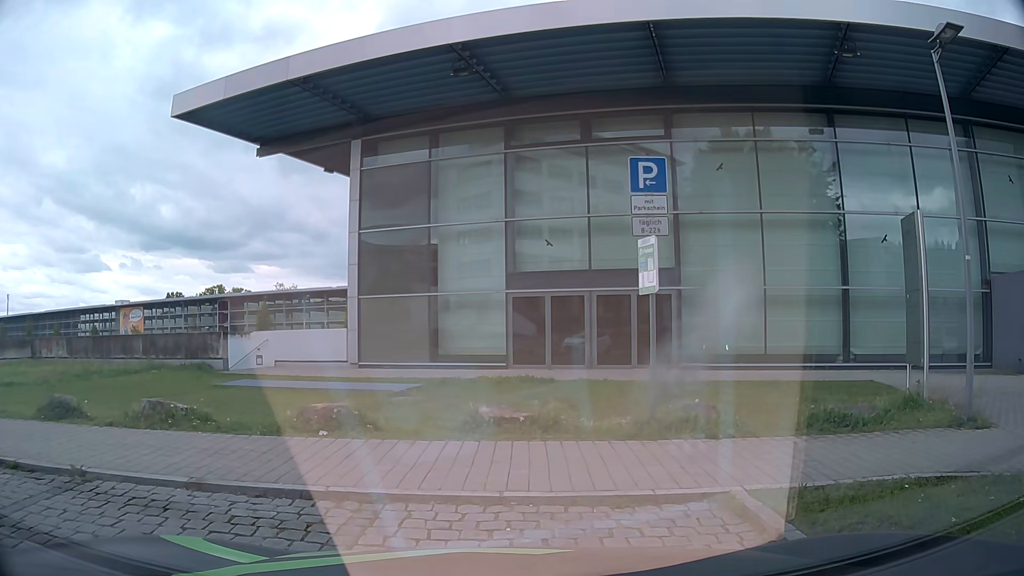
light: Day
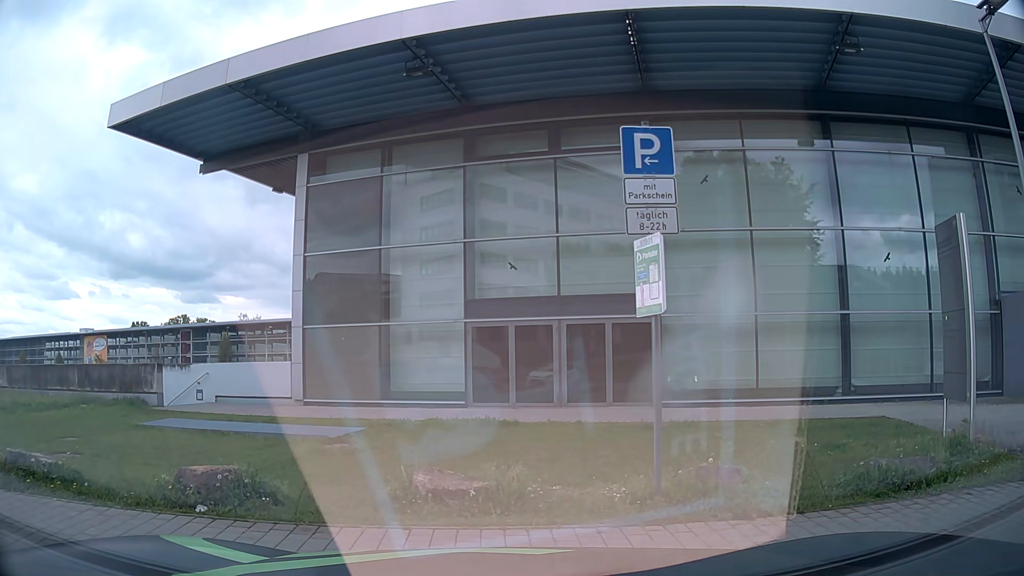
(+0.1, +2.1) m; +4°
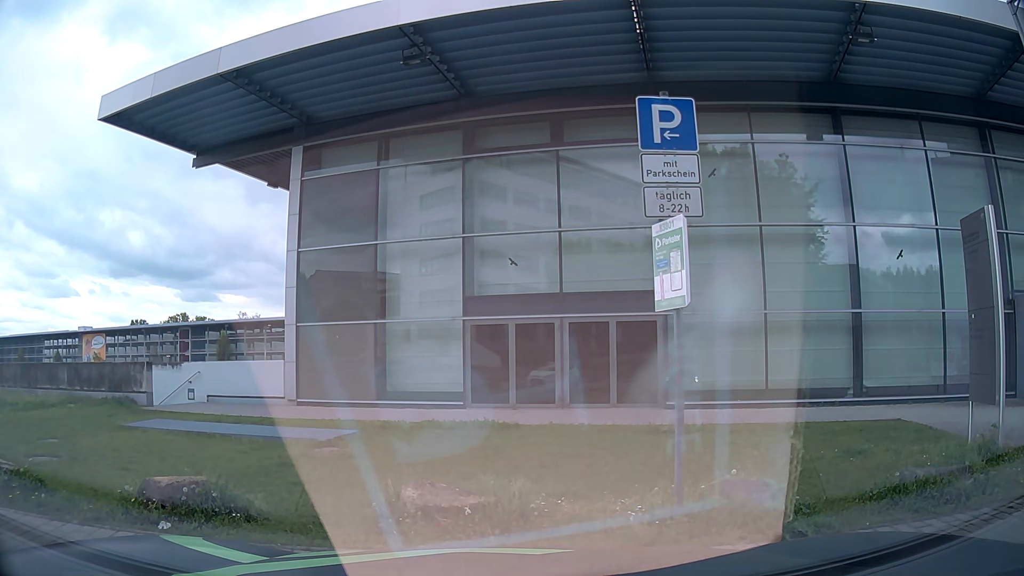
(0.0, +0.6) m; 0°
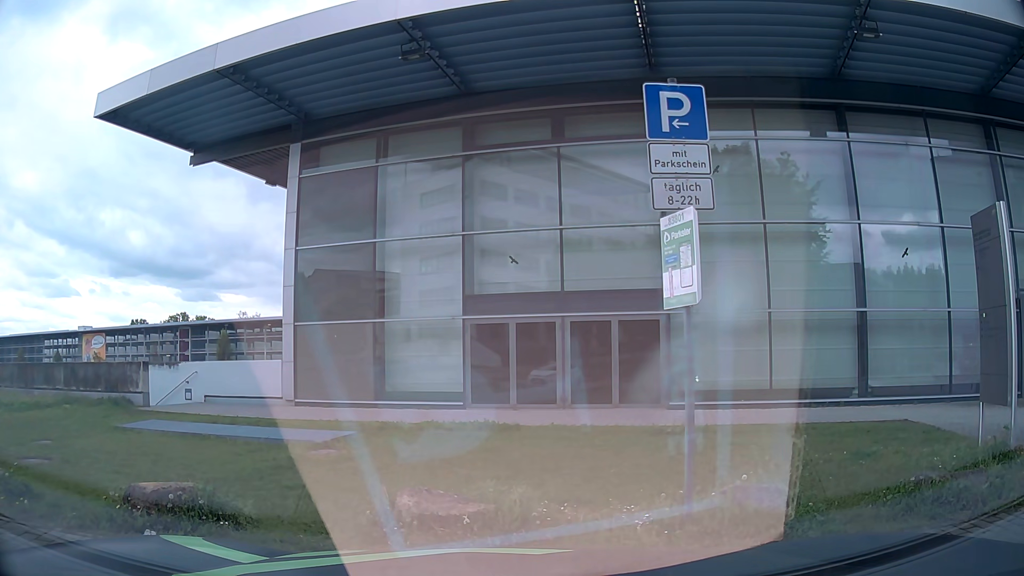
(0.0, +0.2) m; 0°
